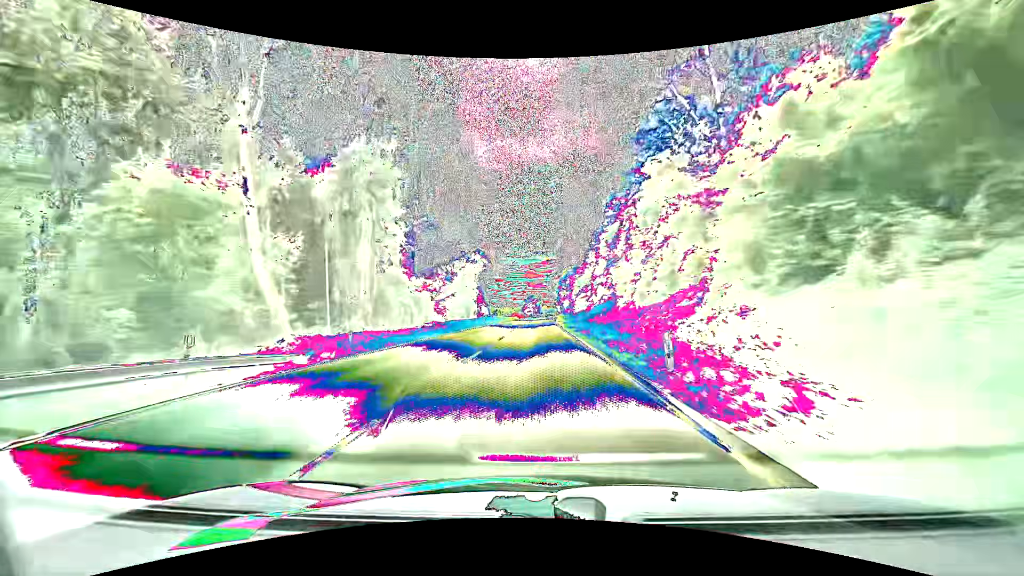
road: primary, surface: asphalt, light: Day
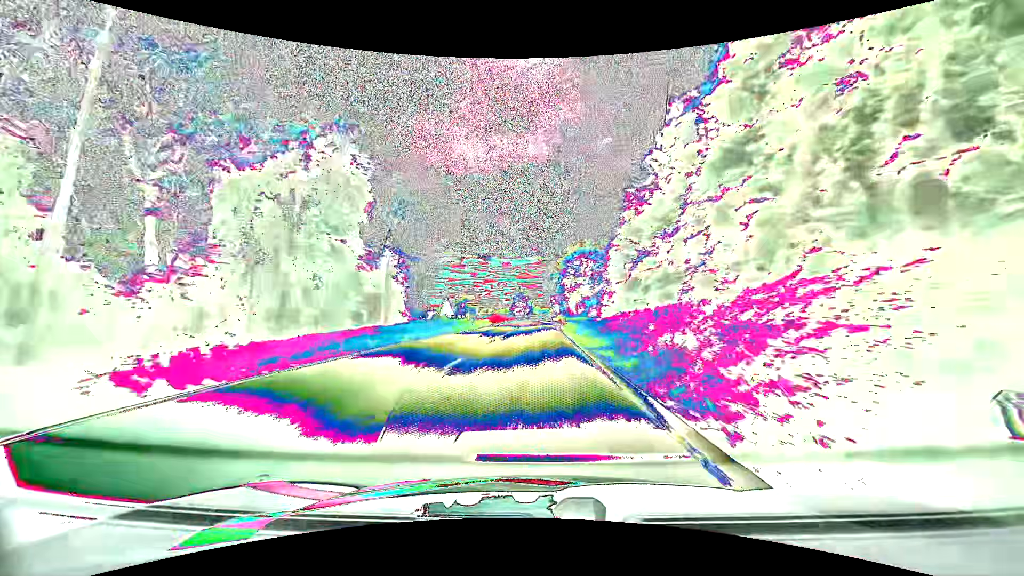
(+1.1, +58.1) m; +2°
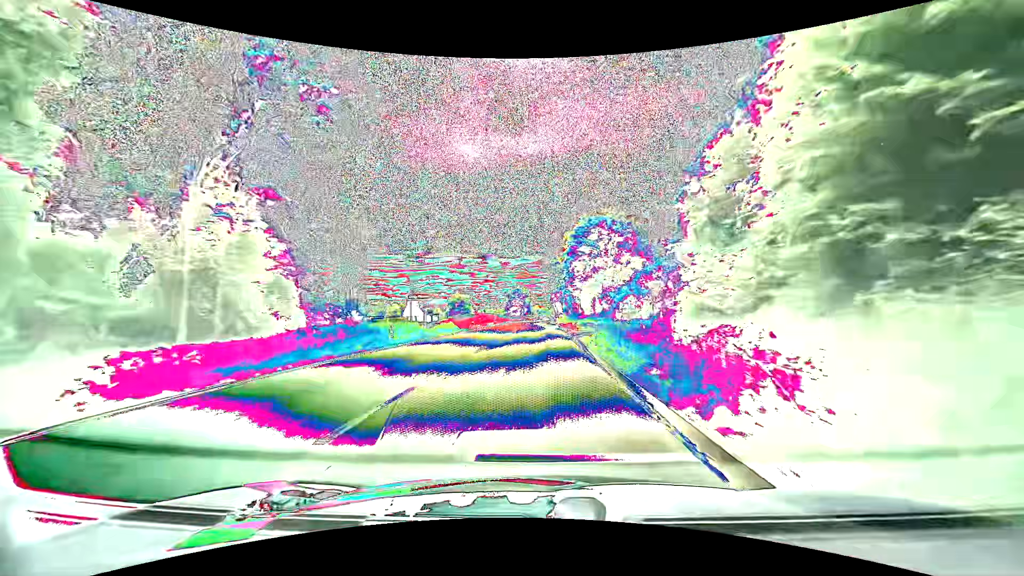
(-0.1, +28.8) m; 0°
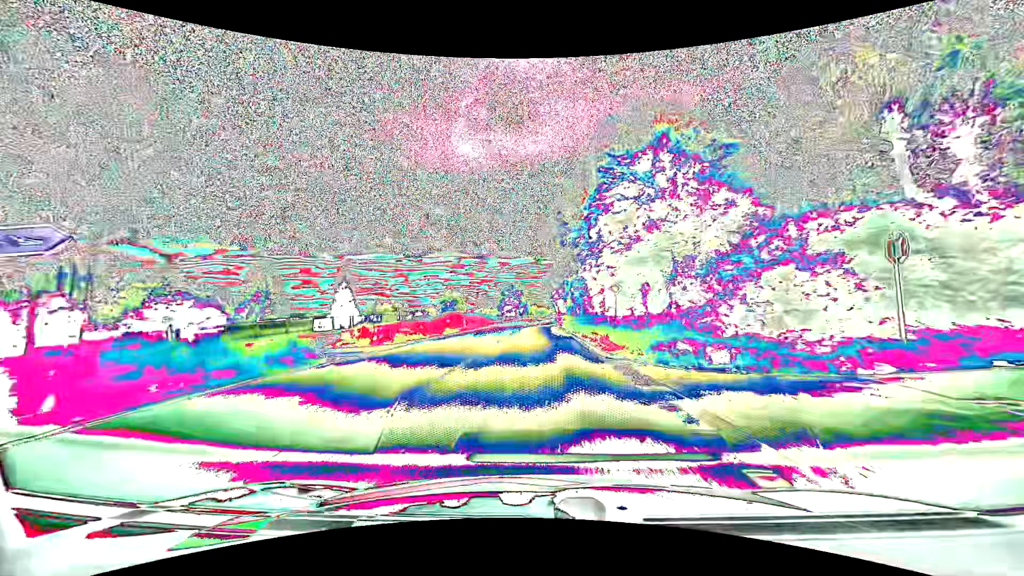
(+0.2, +28.7) m; 0°
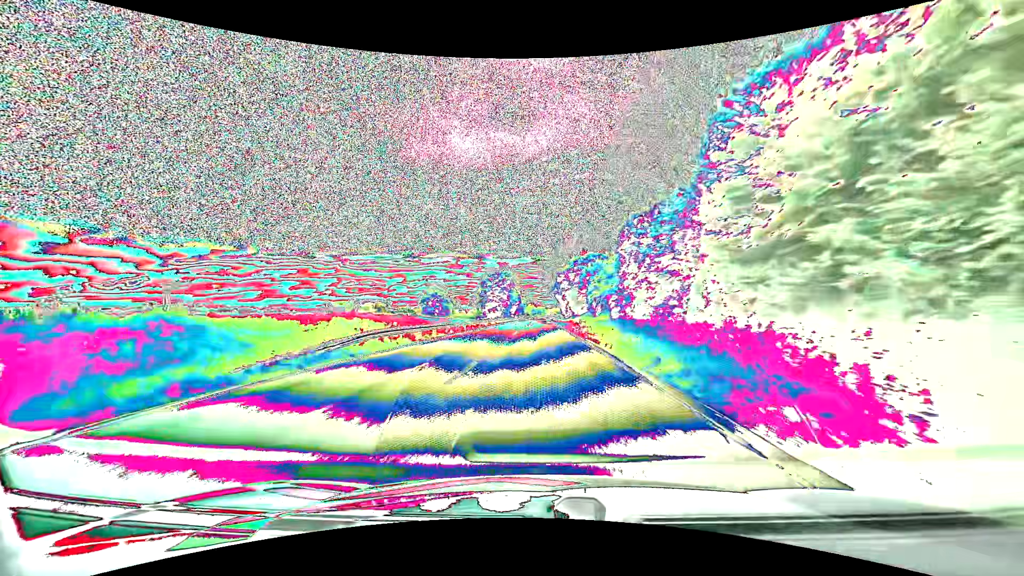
(+0.2, +56.9) m; +1°
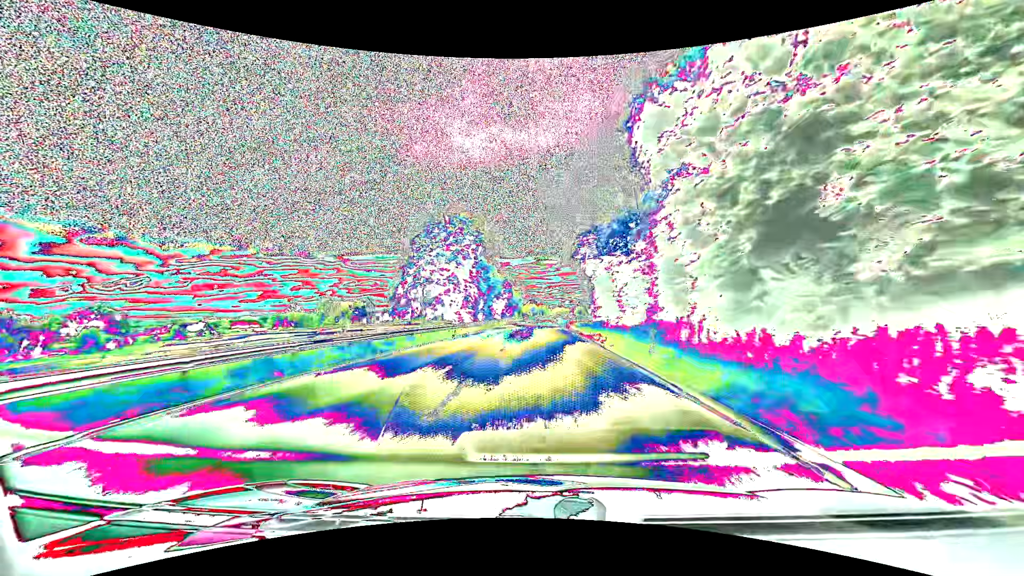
(-0.3, +71.8) m; 0°
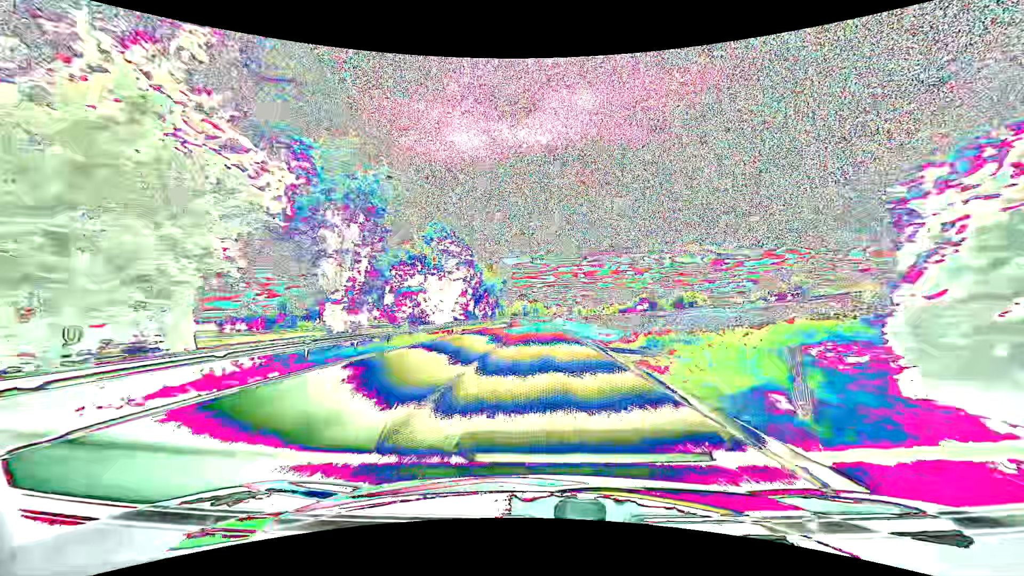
(+0.3, +58.9) m; +1°
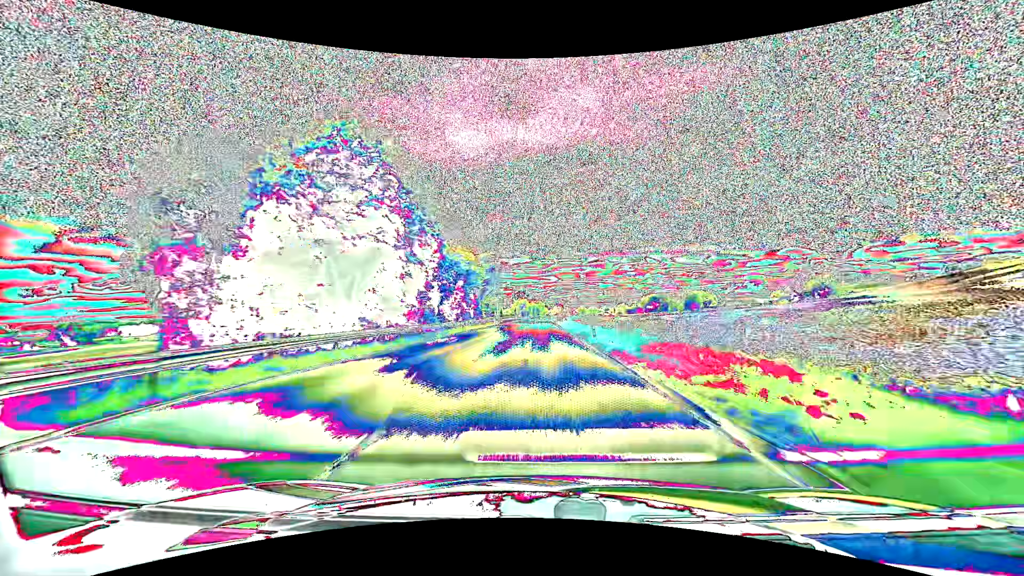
(0.0, +29.9) m; 0°
(0, +10) (0, +20) (0, +30) (0, +40) (0, +50) (0, +60) (0, +70) (0, +80) (+1, +90) (+1, +100) m
